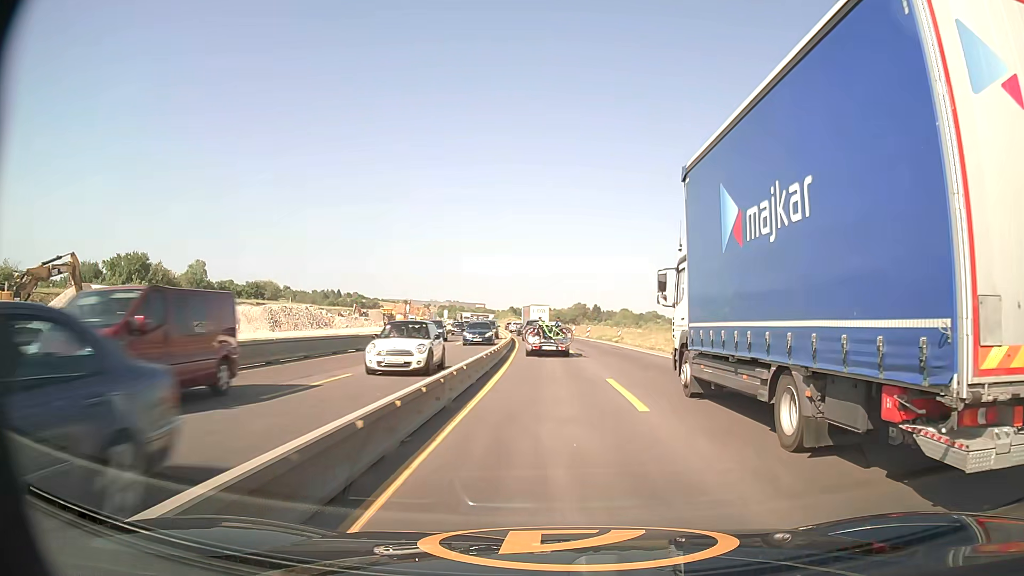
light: Day
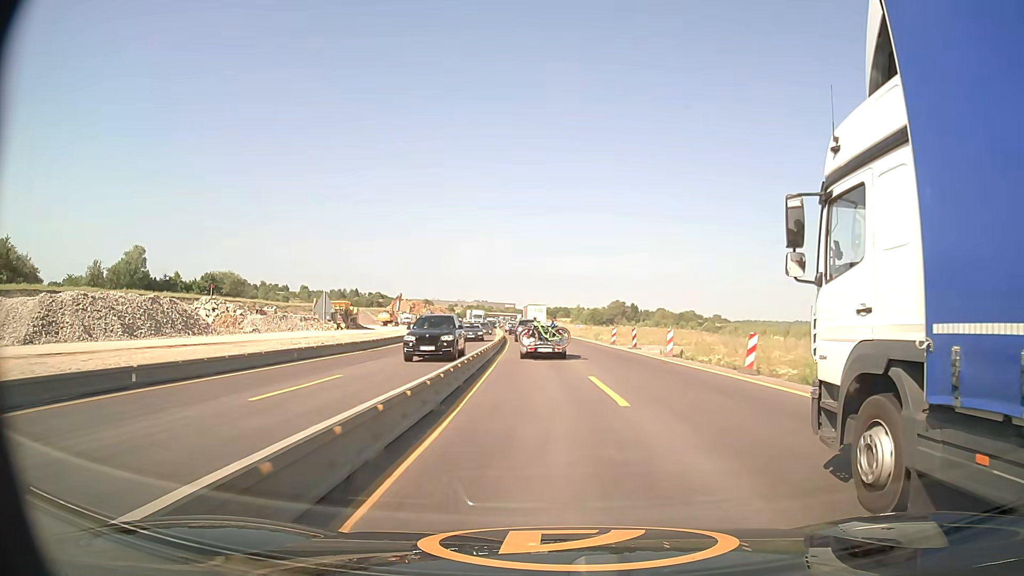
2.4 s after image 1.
(-1.2, +48.4) m; -3°
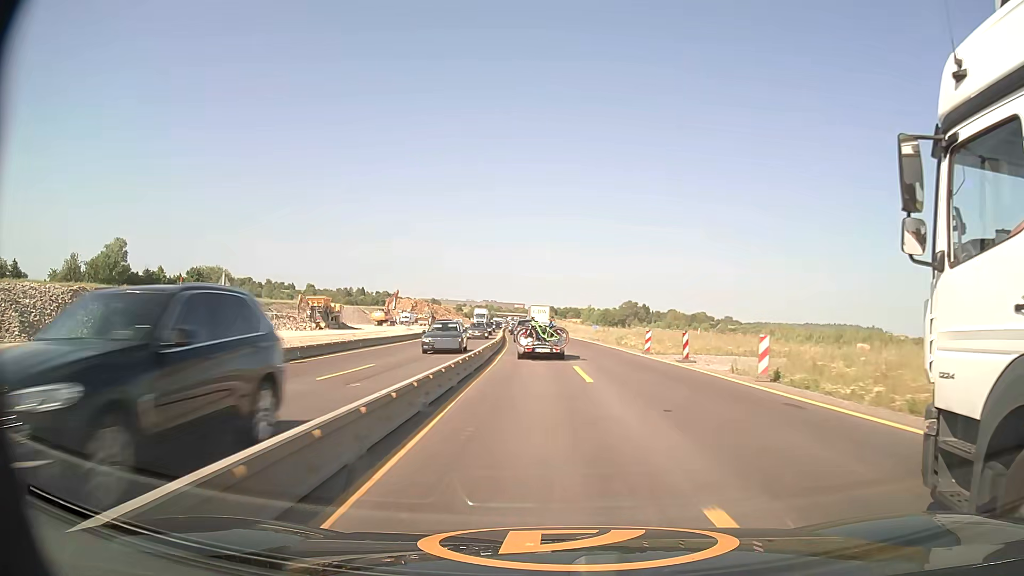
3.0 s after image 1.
(-0.1, +12.1) m; -1°
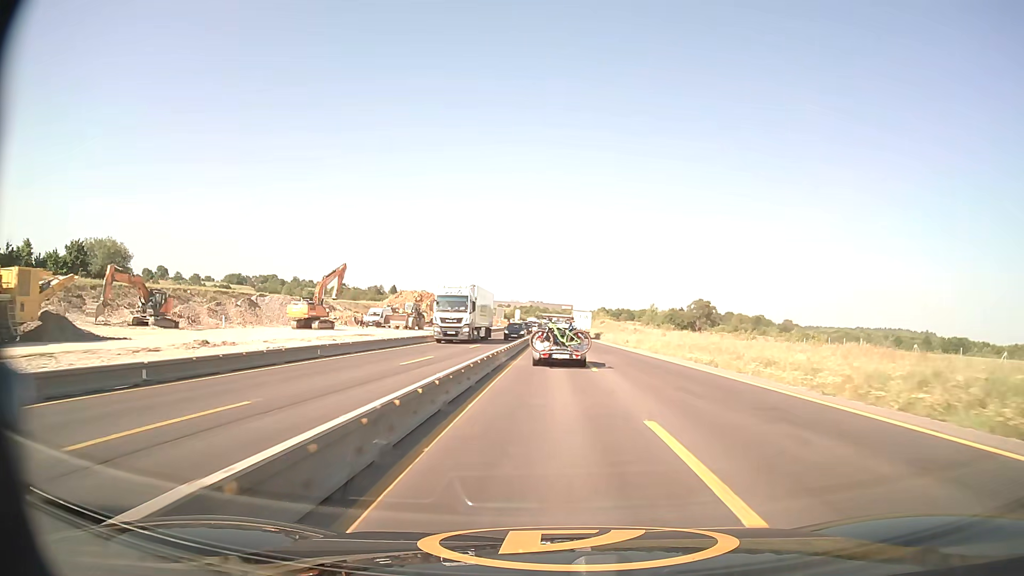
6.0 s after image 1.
(-2.5, +61.1) m; -4°
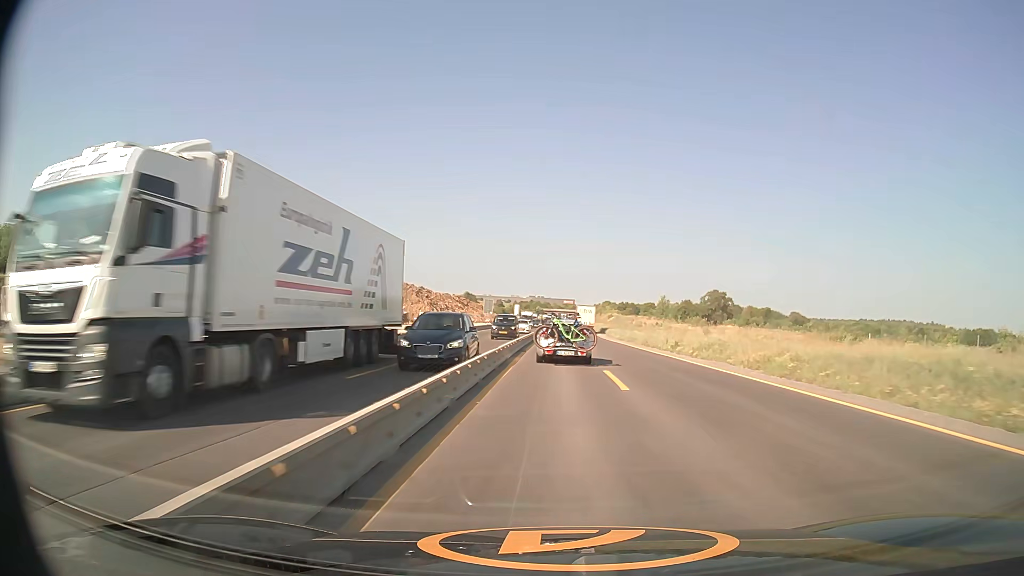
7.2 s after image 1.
(-0.1, +24.2) m; 0°
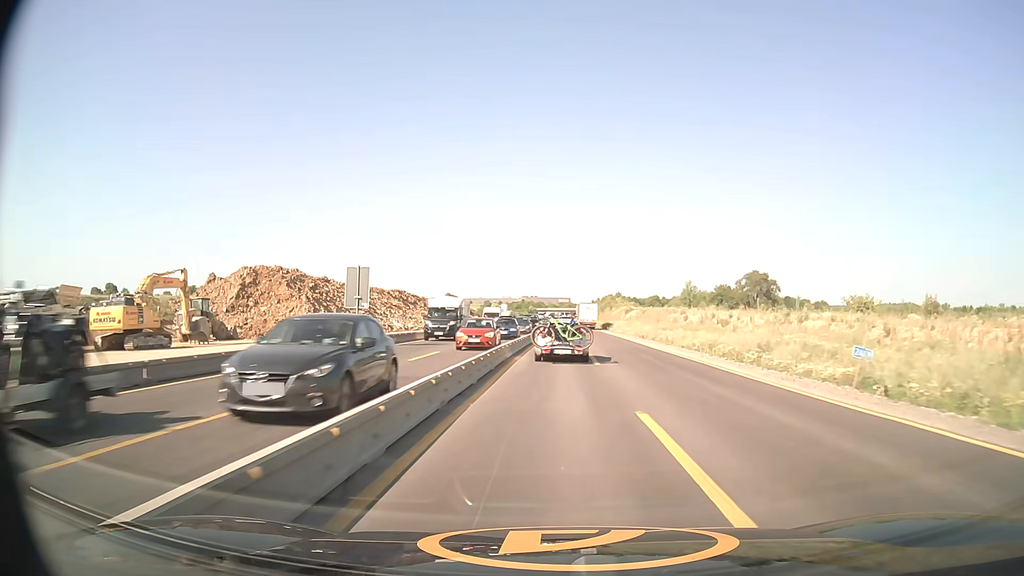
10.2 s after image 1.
(+0.5, +60.2) m; 0°
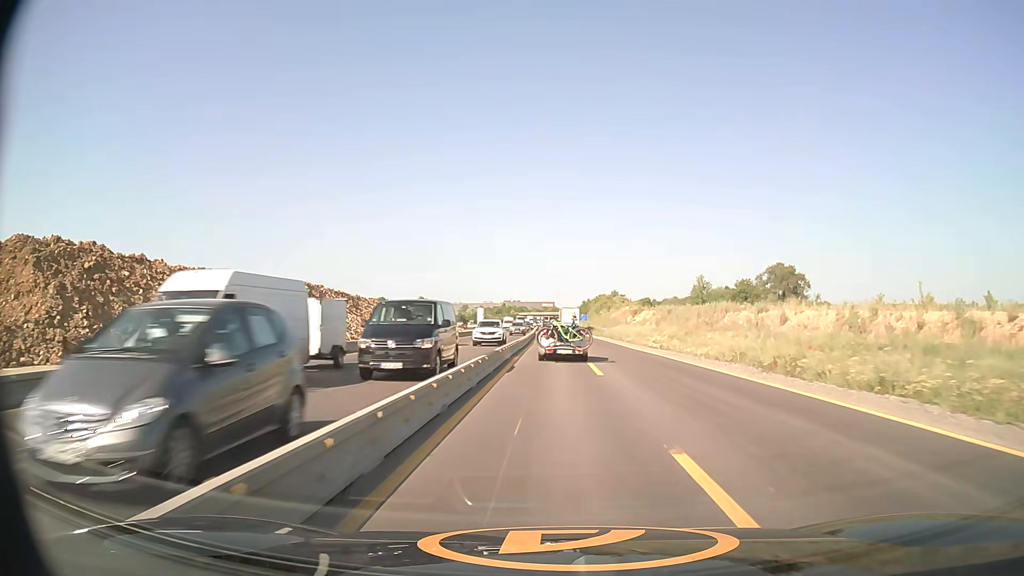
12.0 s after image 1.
(+0.3, +36.5) m; +1°
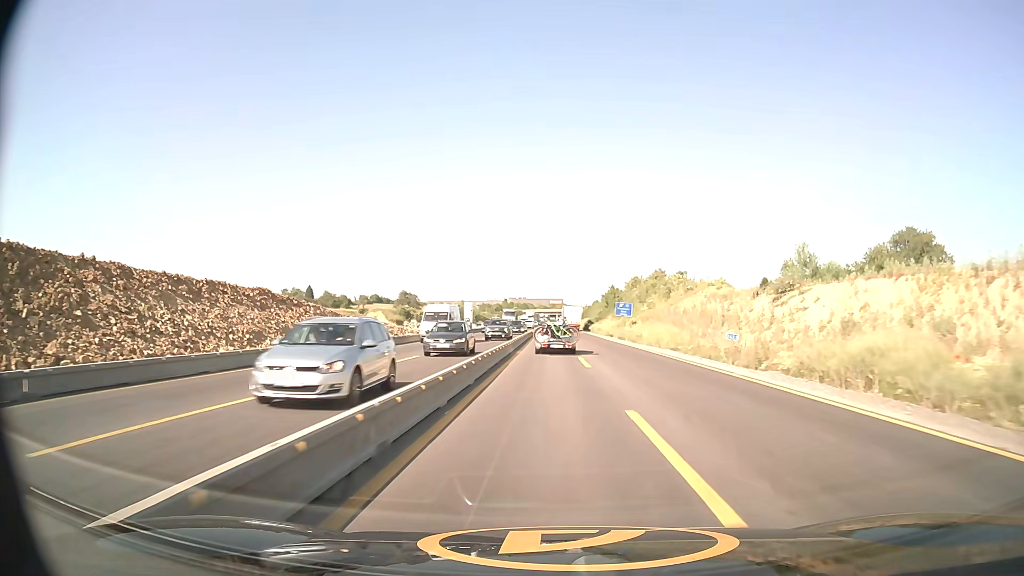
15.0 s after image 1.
(-0.2, +63.5) m; -1°
(0, +10) (0, +20) (0, +30) (0, +40) (0, +50) (0, +60) (0, +70) (0, +80) (0, +90) (-1, +100) m
